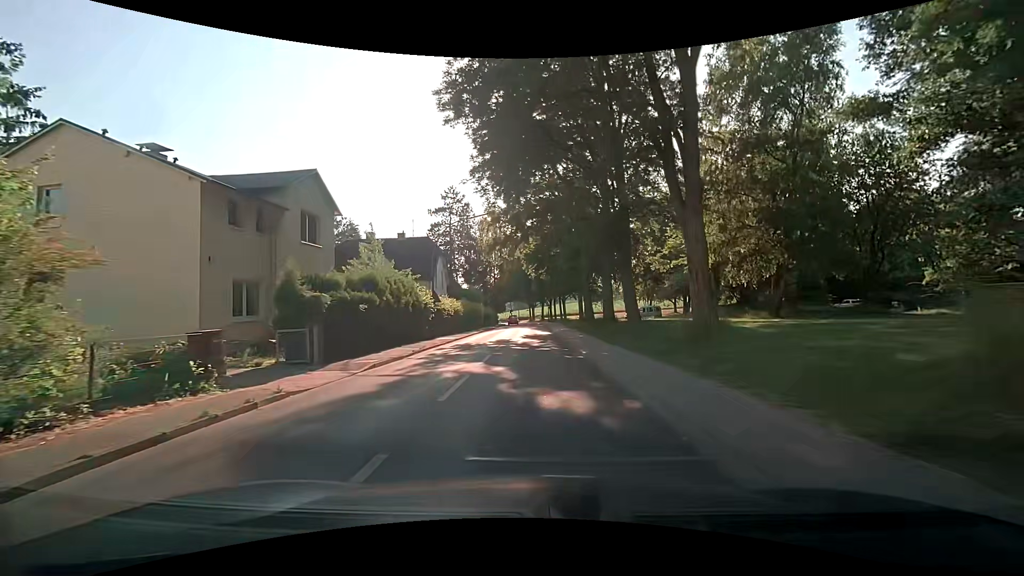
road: secondary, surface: asphalt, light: Day
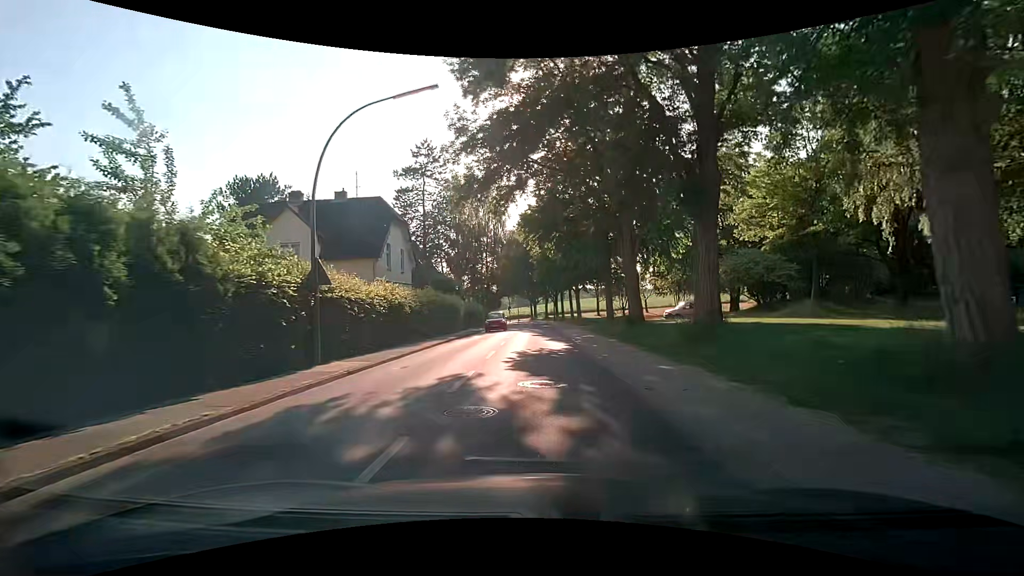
(-0.1, +17.4) m; -1°
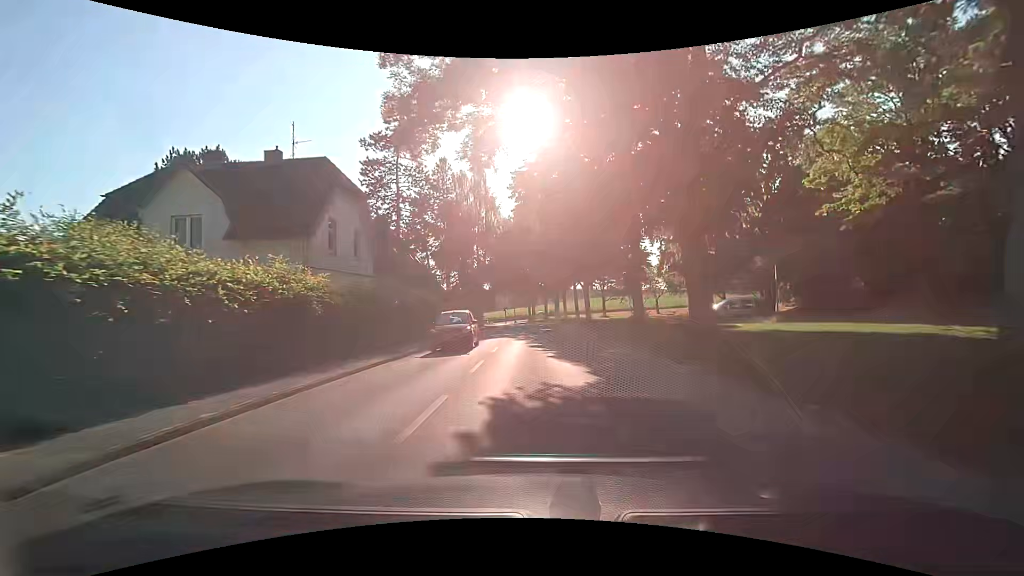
(+0.1, +9.3) m; -1°
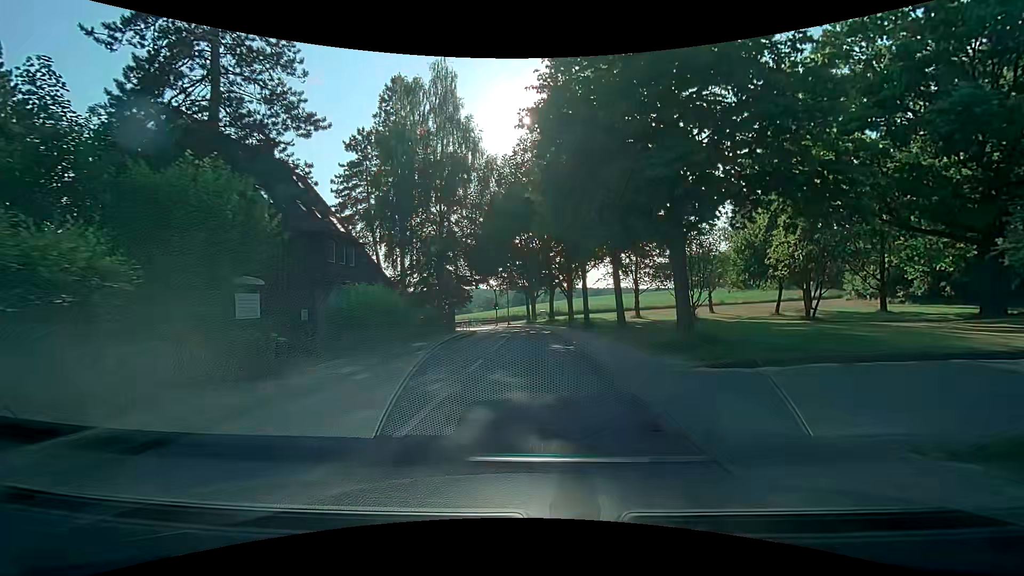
(+0.8, +23.7) m; +3°
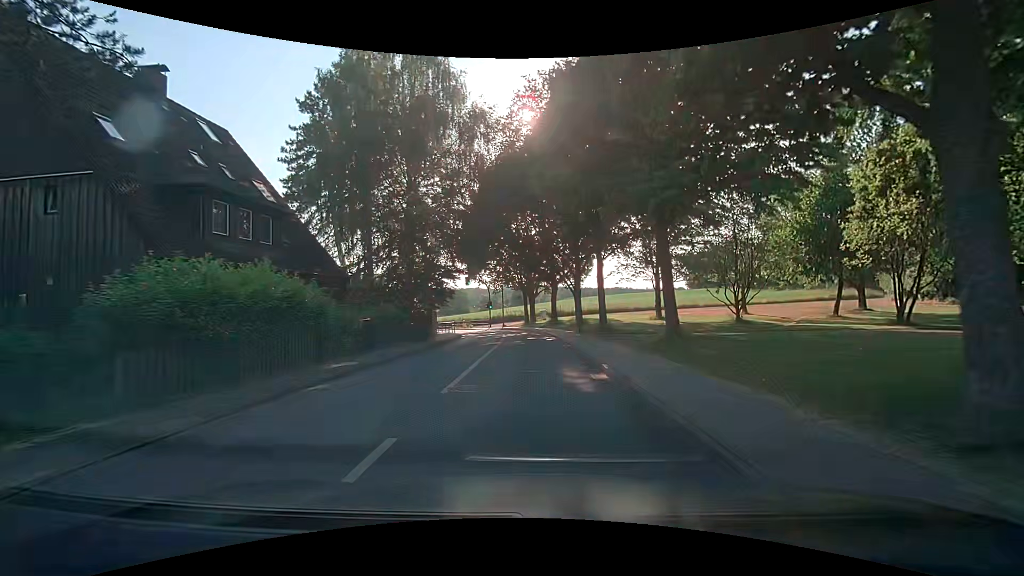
(-0.1, +8.9) m; -1°
